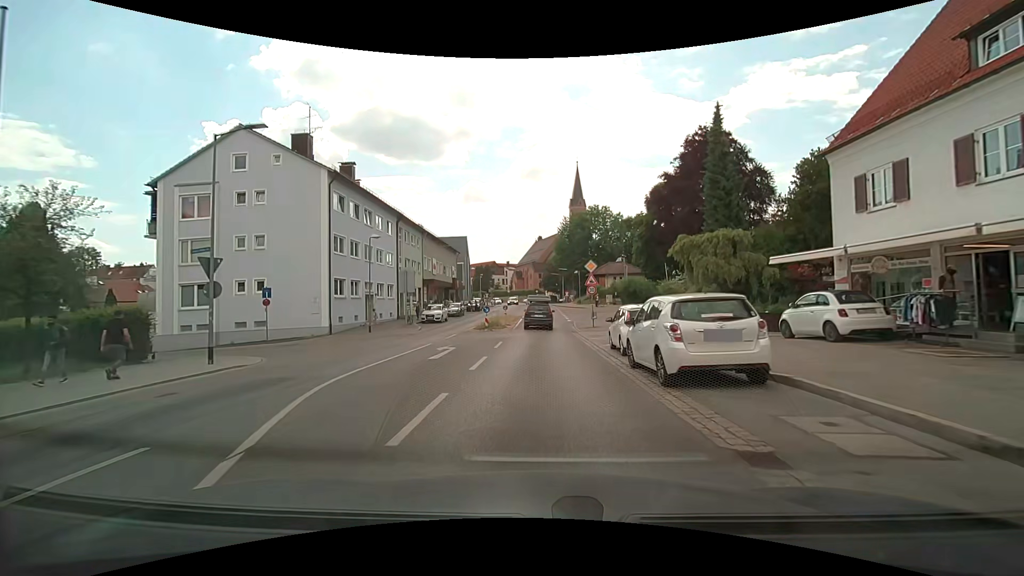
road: secondary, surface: asphalt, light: Day
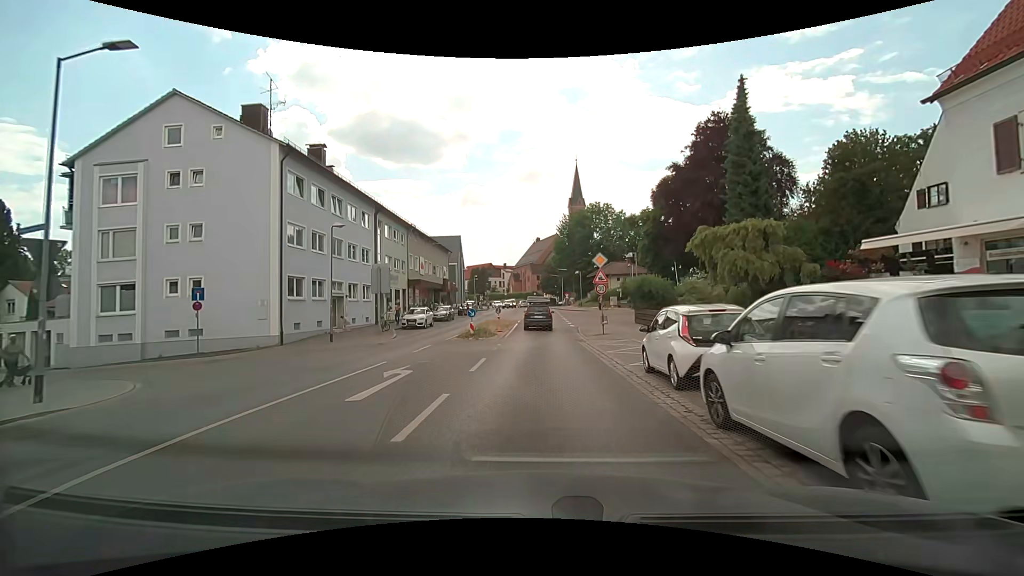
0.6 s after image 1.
(0.0, +5.7) m; 0°
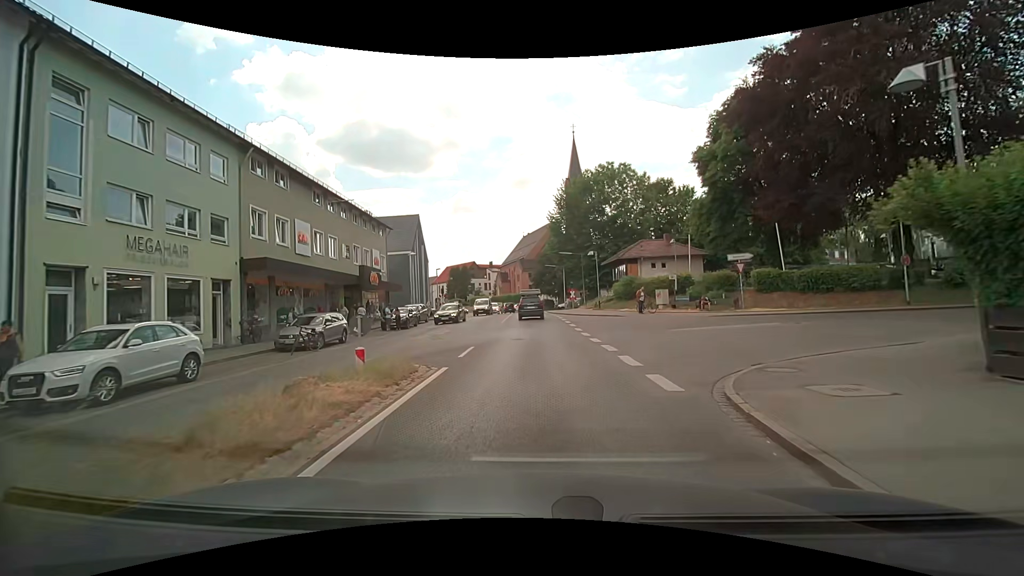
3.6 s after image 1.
(+0.3, +27.4) m; 0°
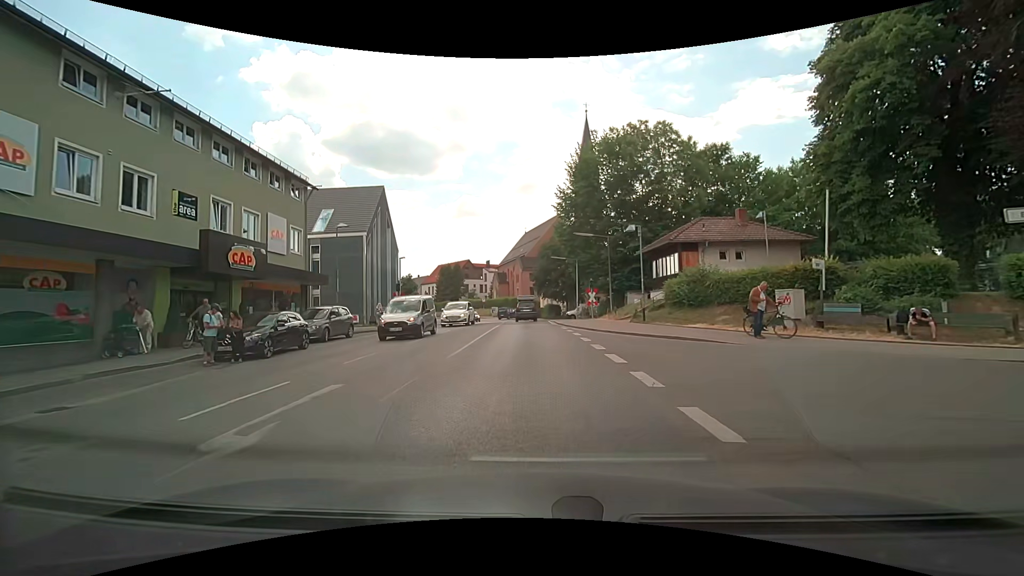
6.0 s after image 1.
(+0.1, +17.5) m; +1°
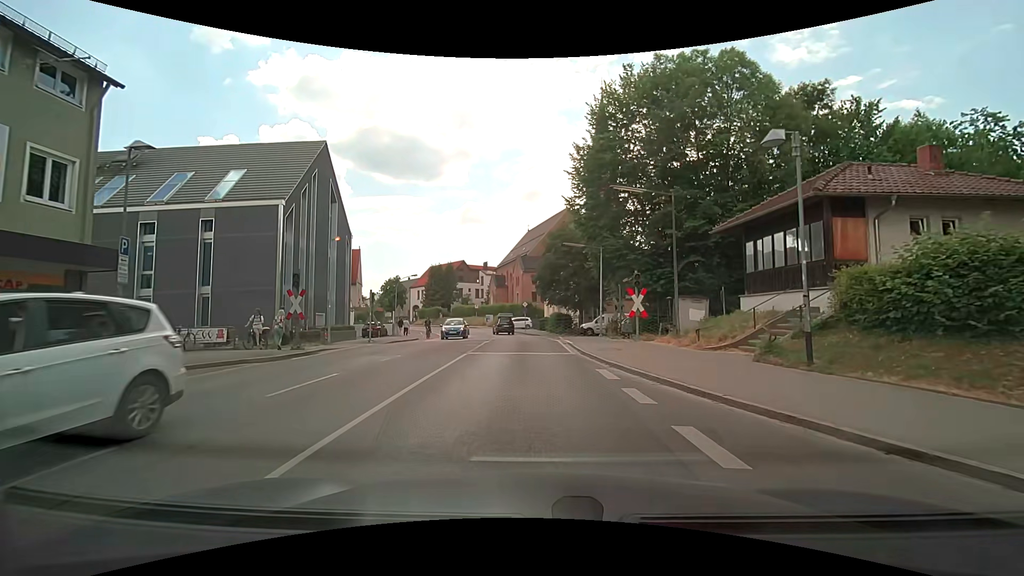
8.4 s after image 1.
(-0.2, +15.5) m; -1°
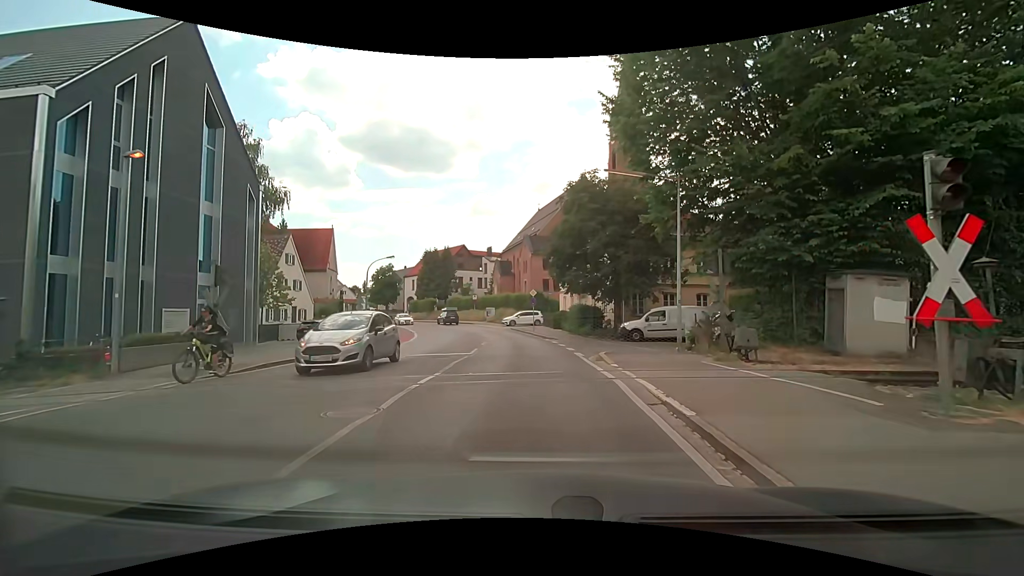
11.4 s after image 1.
(-0.1, +15.0) m; -1°
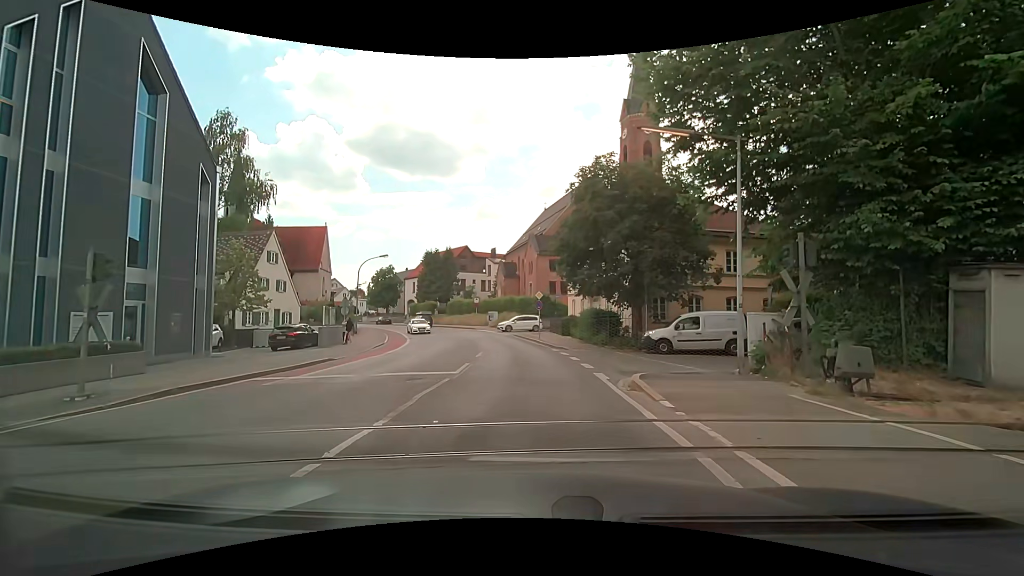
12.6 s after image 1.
(0.0, +4.2) m; 0°
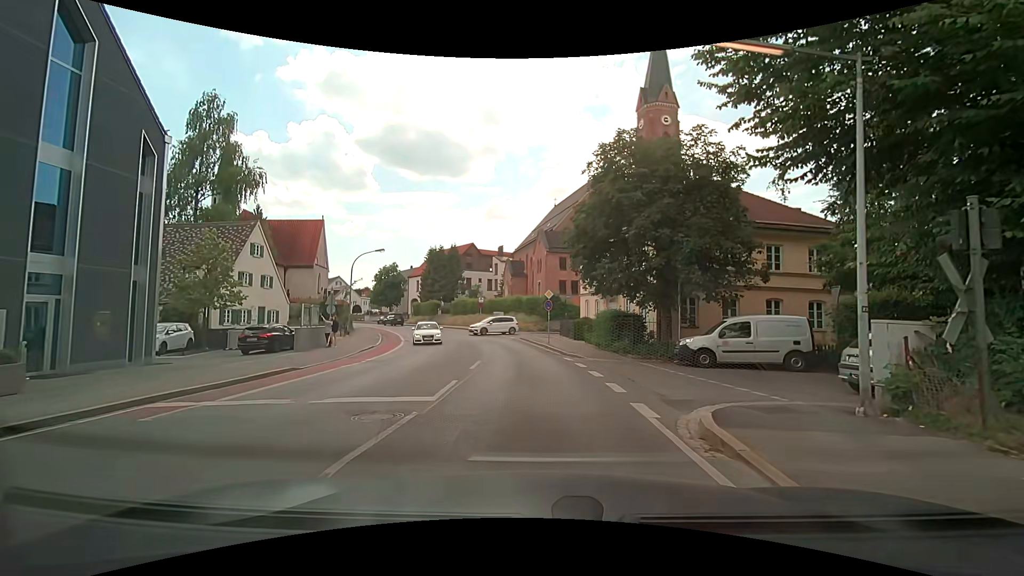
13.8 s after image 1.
(-0.1, +4.0) m; -2°
